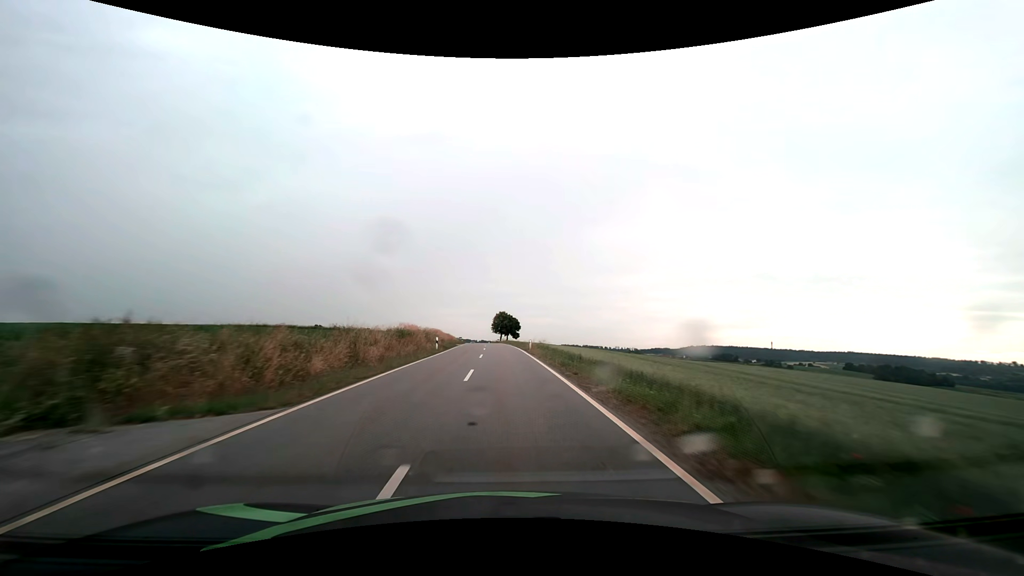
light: Day
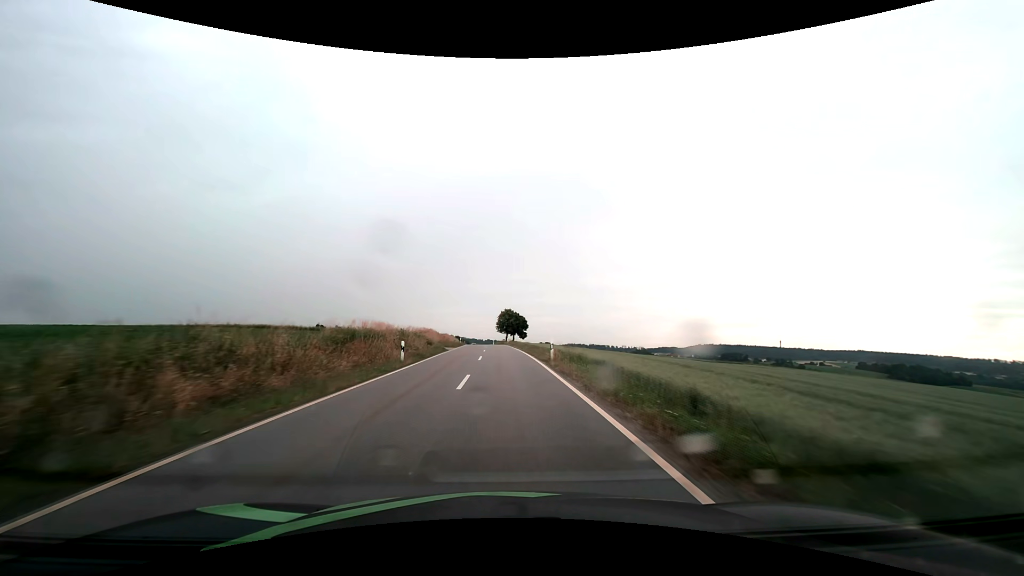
(-0.1, +13.8) m; -1°
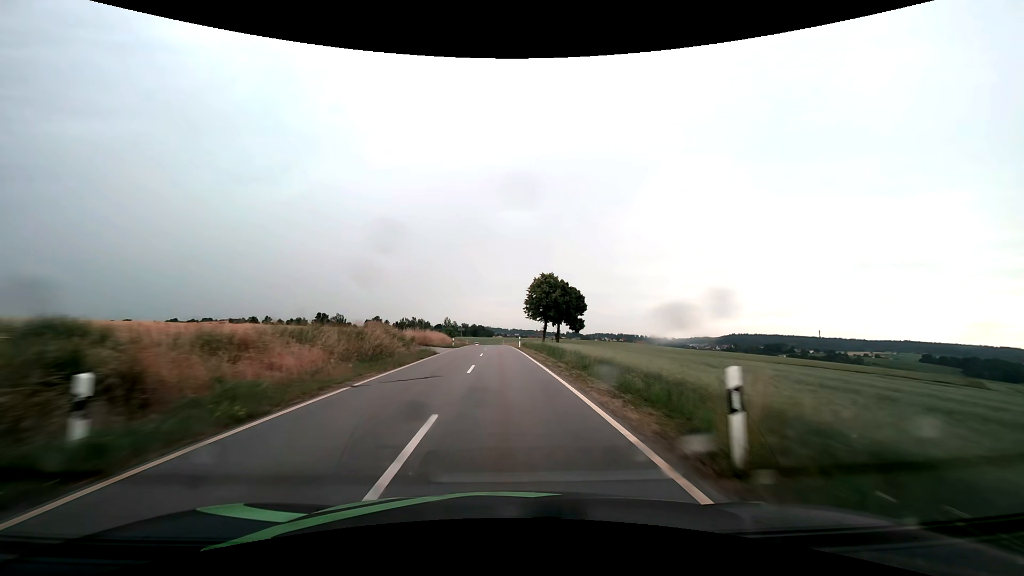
(-1.9, +68.5) m; -3°
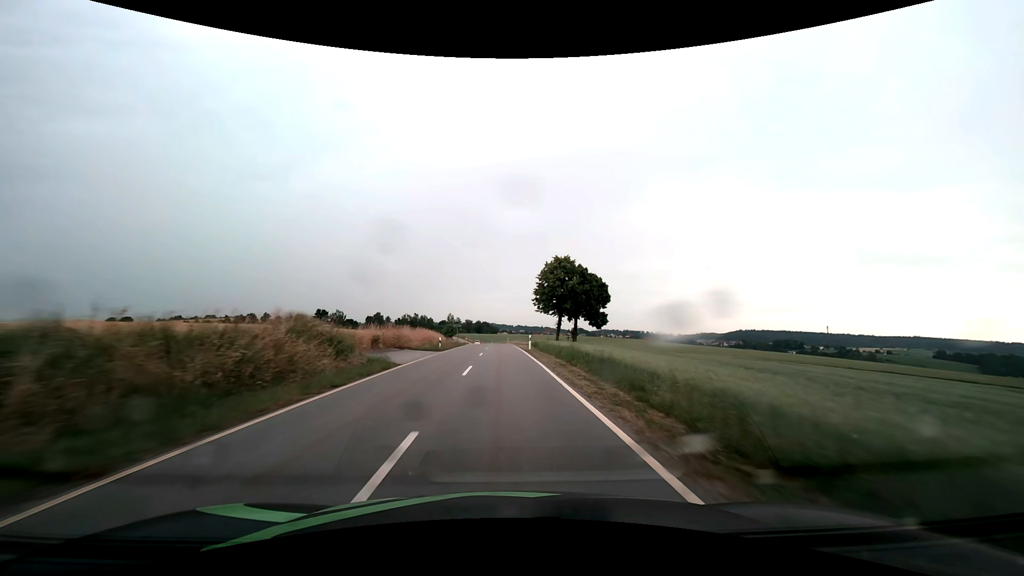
(-0.1, +13.5) m; -1°
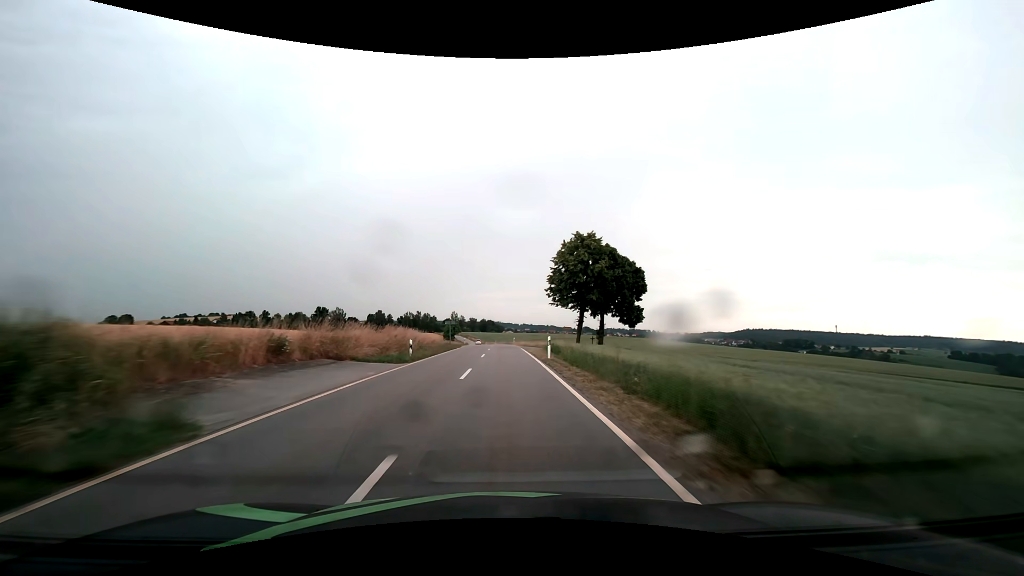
(0.0, +13.4) m; 0°
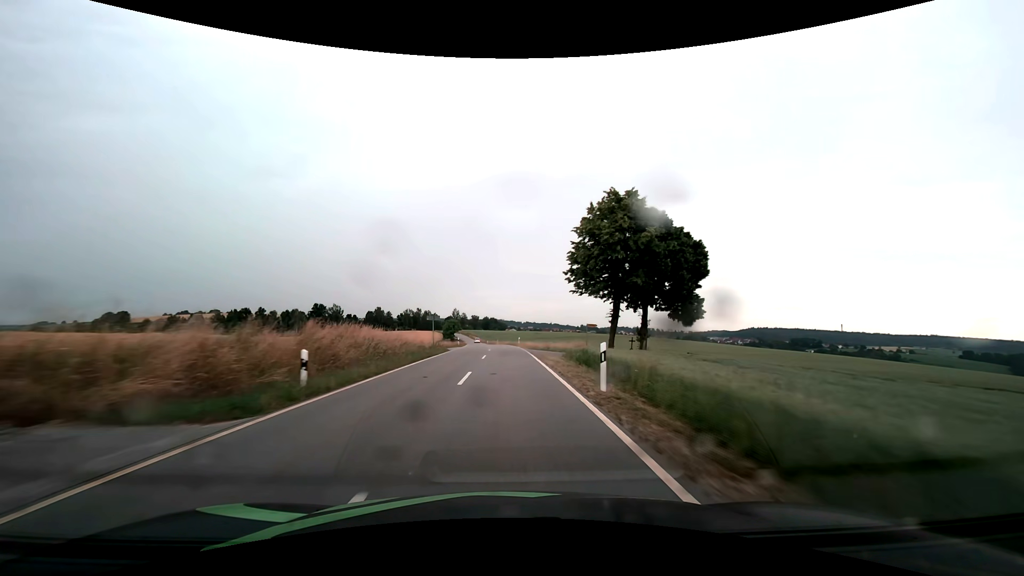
(-0.1, +13.3) m; 0°
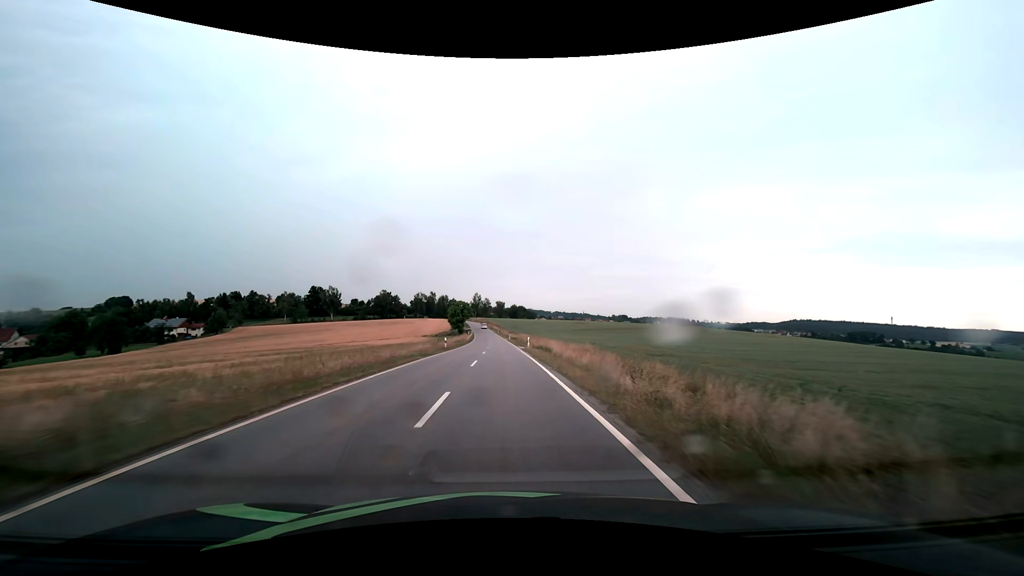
(-1.3, +66.4) m; -3°
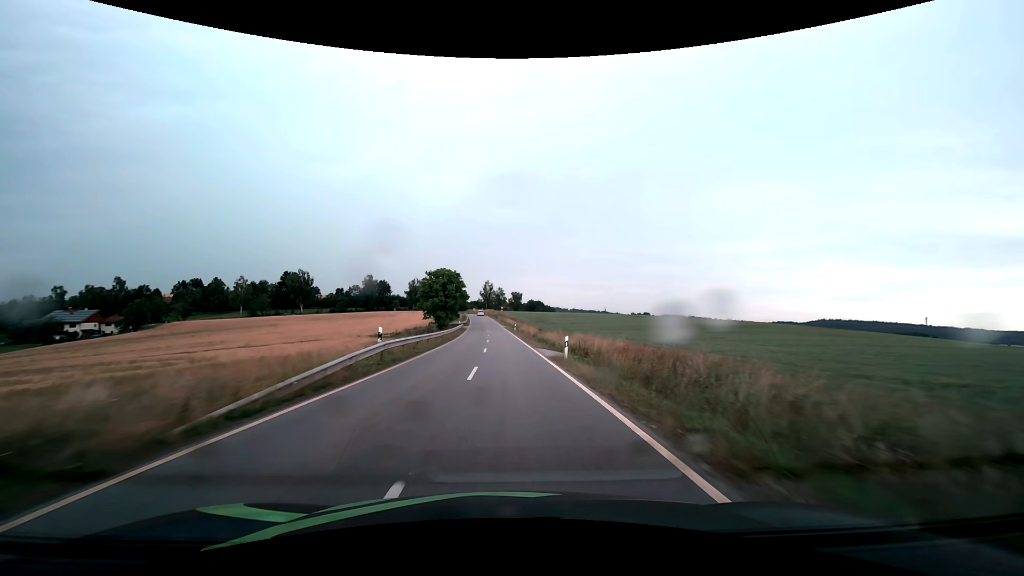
(-1.5, +67.5) m; -2°
(0, +10) (0, +20) (0, +30) (-1, +40) (-1, +50) (-1, +60) (-2, +70) (-2, +80) (-3, +90) (-3, +100) m
